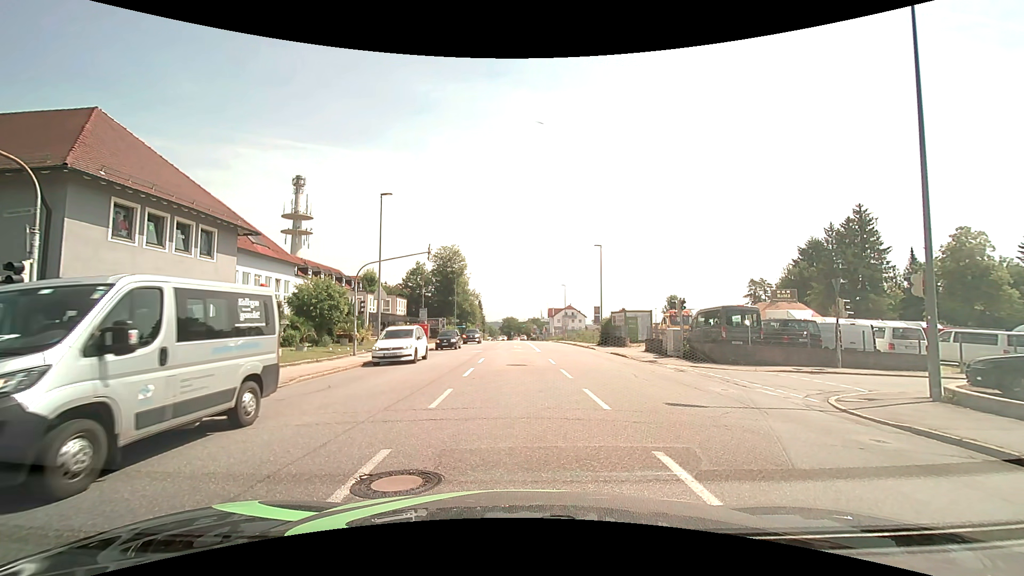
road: tertiary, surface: asphalt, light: Day
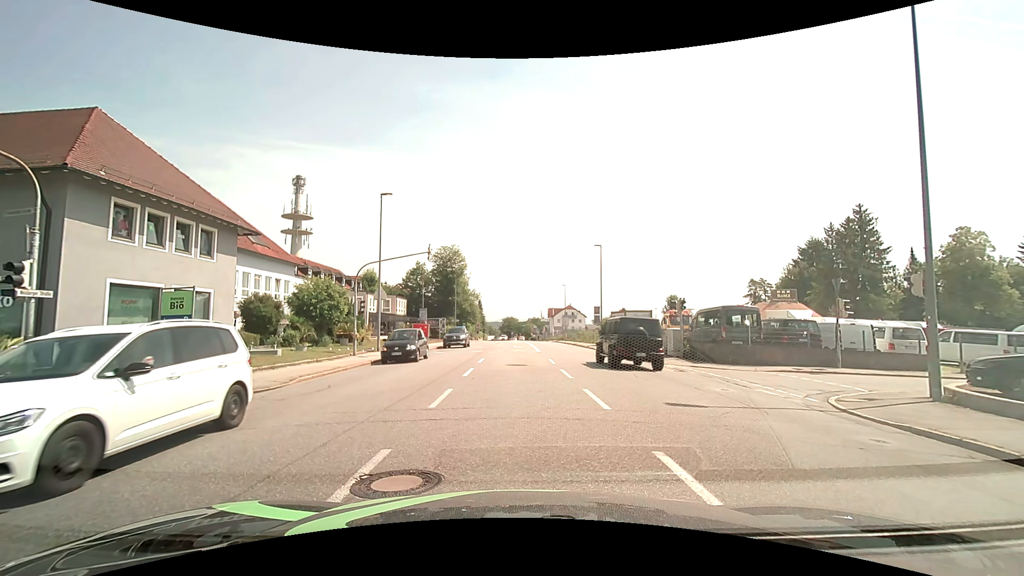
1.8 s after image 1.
(0.0, 0.0) m; 0°
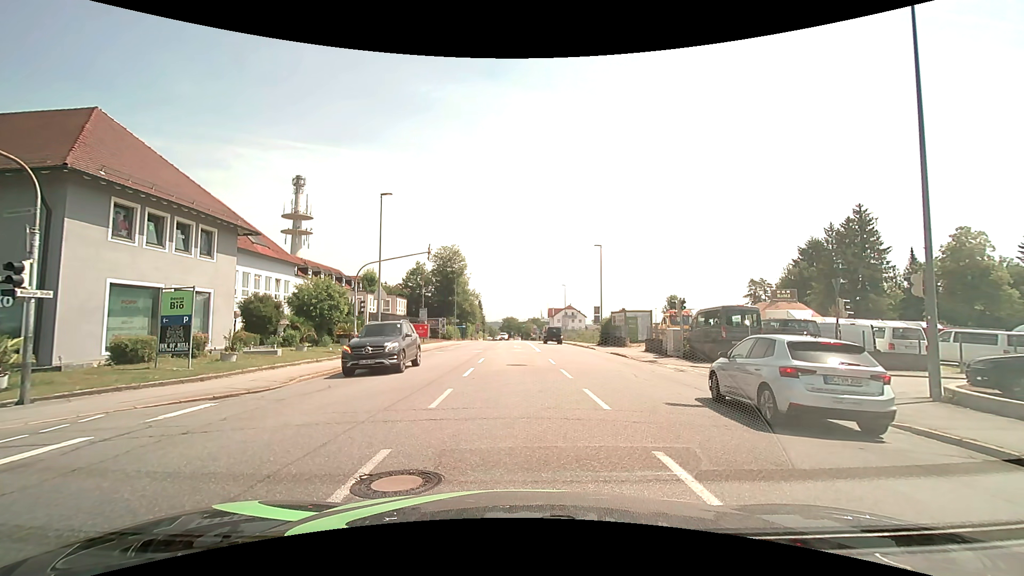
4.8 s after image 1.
(0.0, 0.0) m; 0°
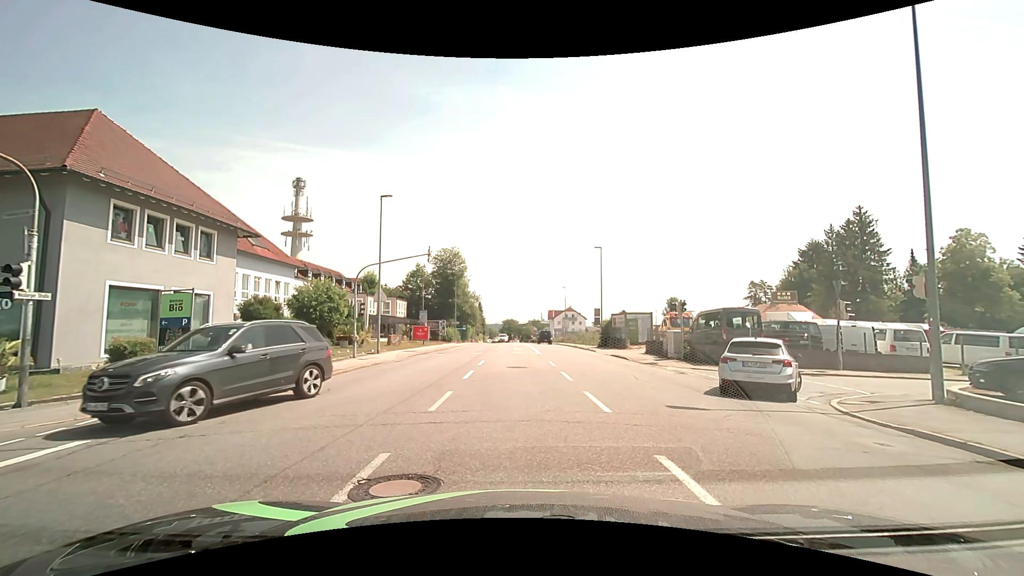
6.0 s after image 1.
(0.0, 0.0) m; 0°
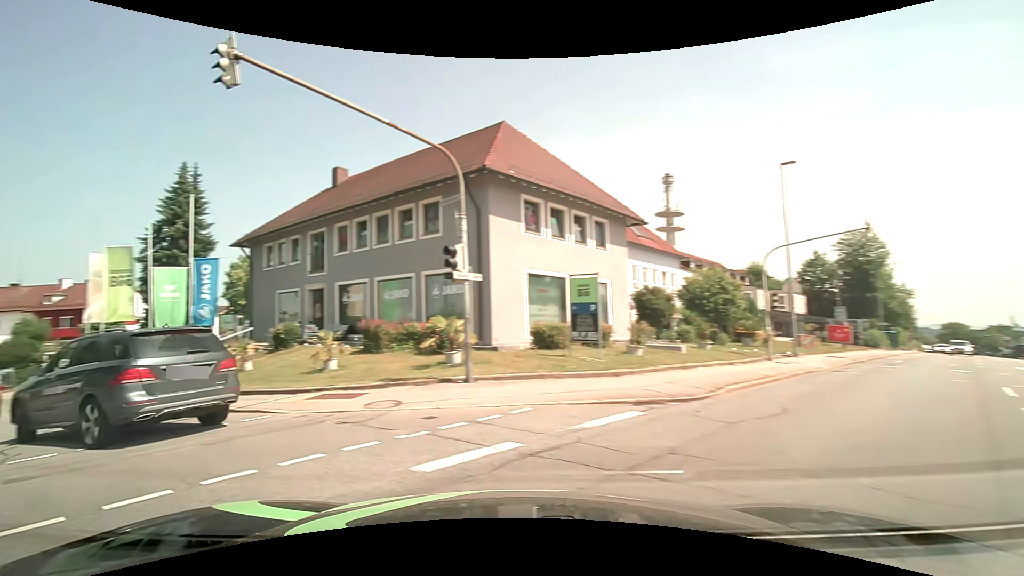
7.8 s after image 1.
(-1.3, +4.1) m; -42°
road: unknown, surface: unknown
